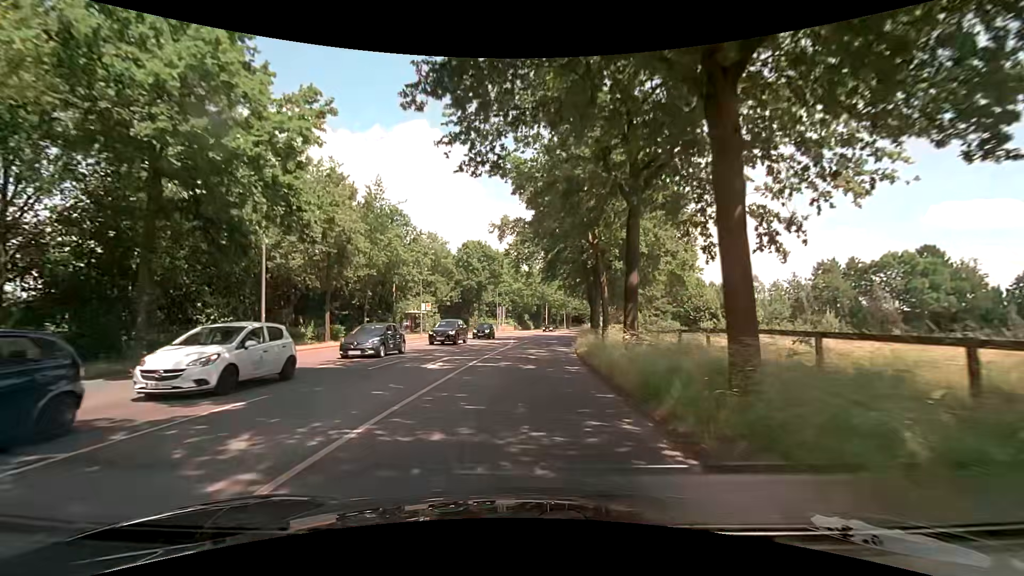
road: secondary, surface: asphalt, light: Day
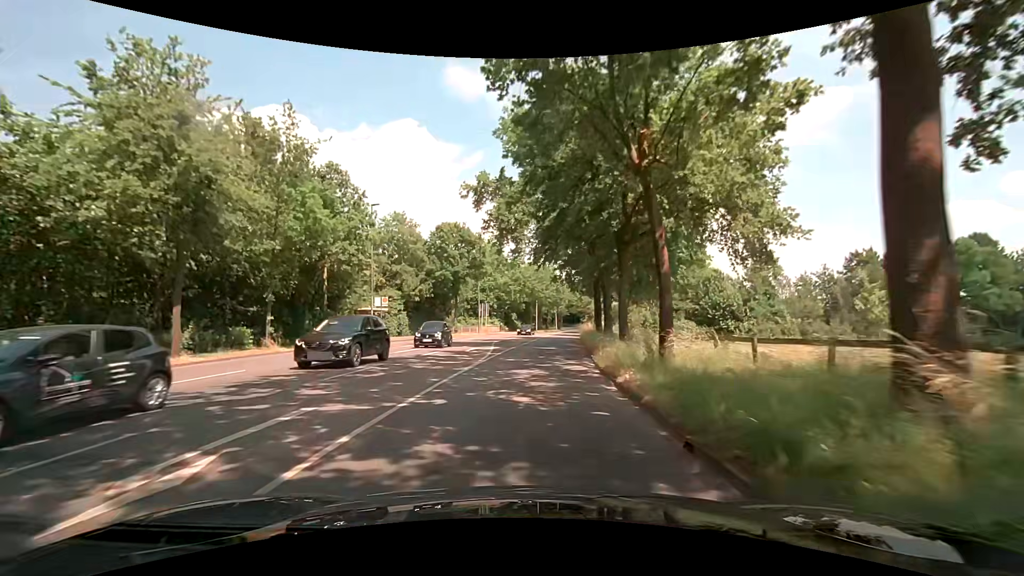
(+0.1, +12.6) m; +2°
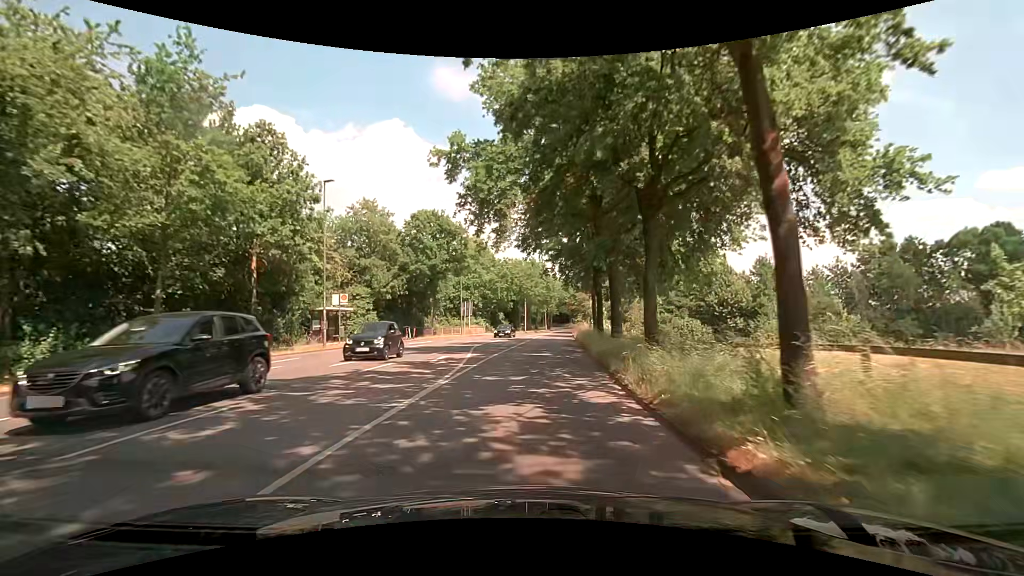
(0.0, +6.6) m; 0°
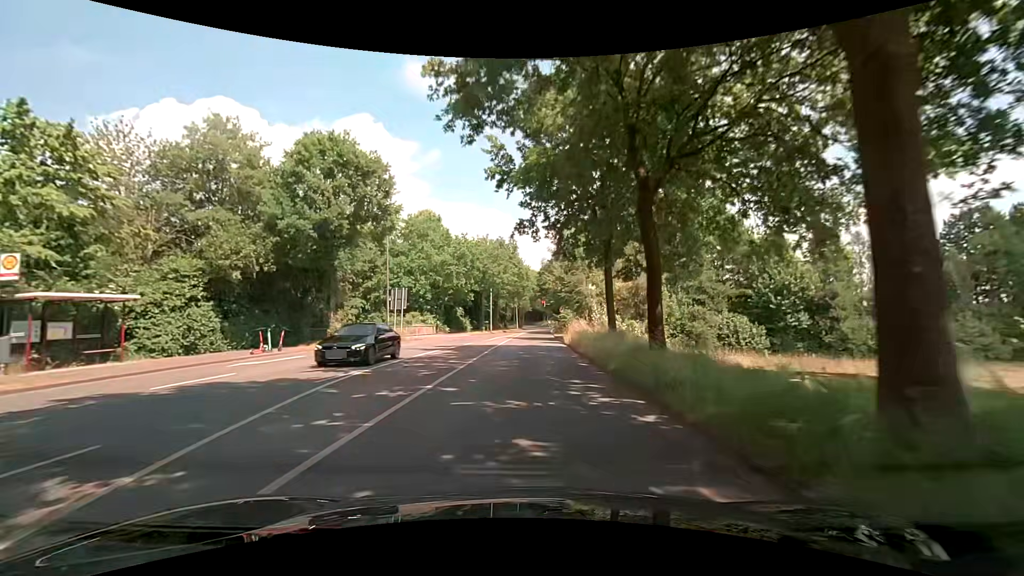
(+0.6, +20.2) m; +3°
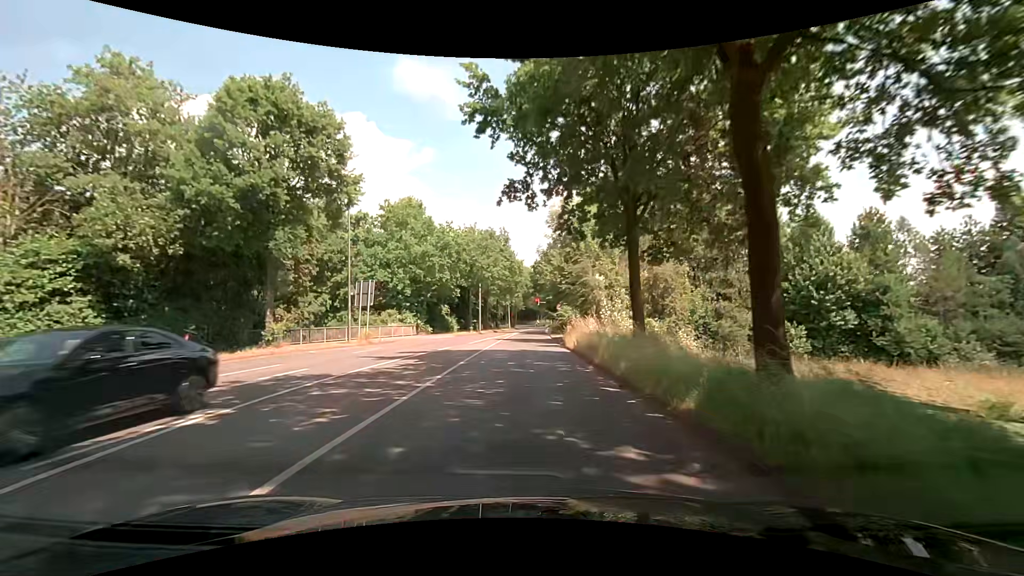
(0.0, +6.7) m; +1°
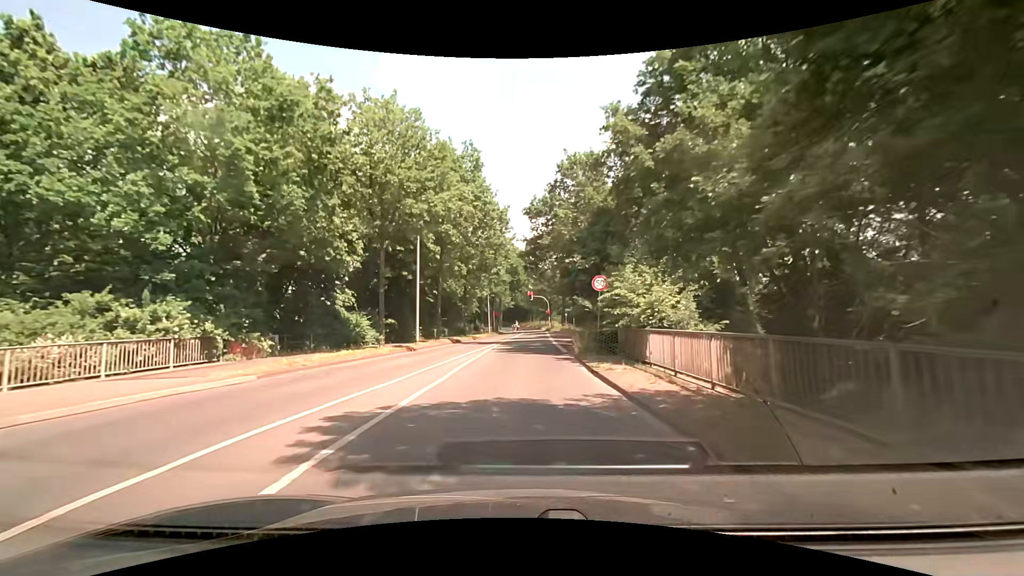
(0.0, +32.3) m; 0°
(0, +10) (0, +20) (+1, +30) (+1, +40) (+2, +50) (+2, +60) (+3, +70) (+3, +80) (+3, +90) (+3, +100) m
